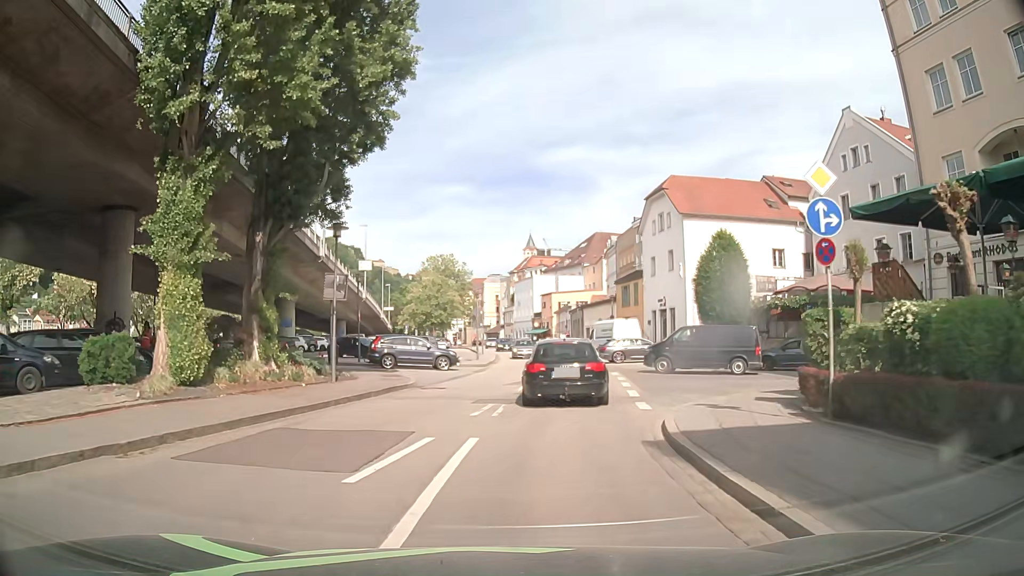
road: residential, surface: asphalt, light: Day
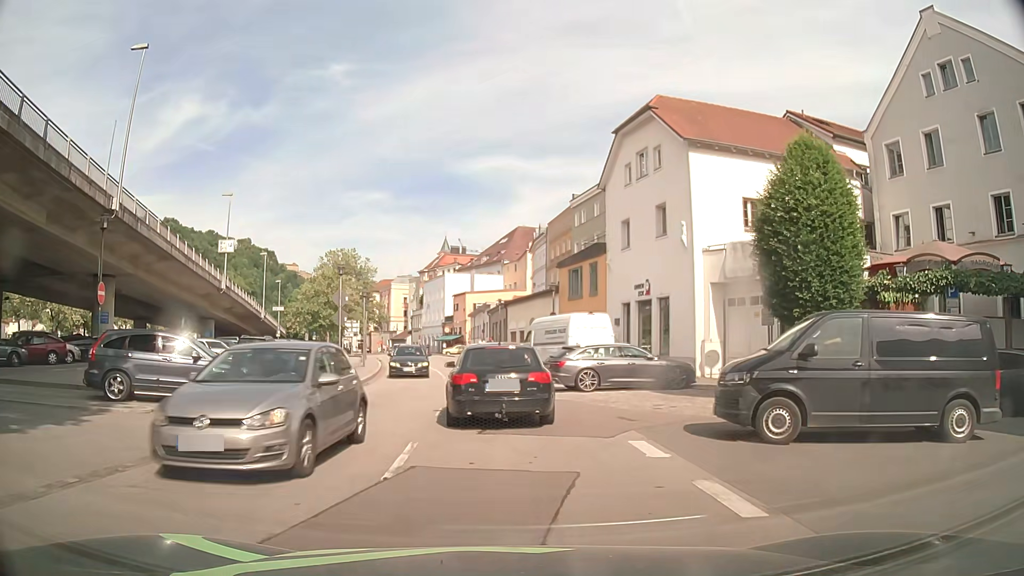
(+1.4, +17.8) m; +6°
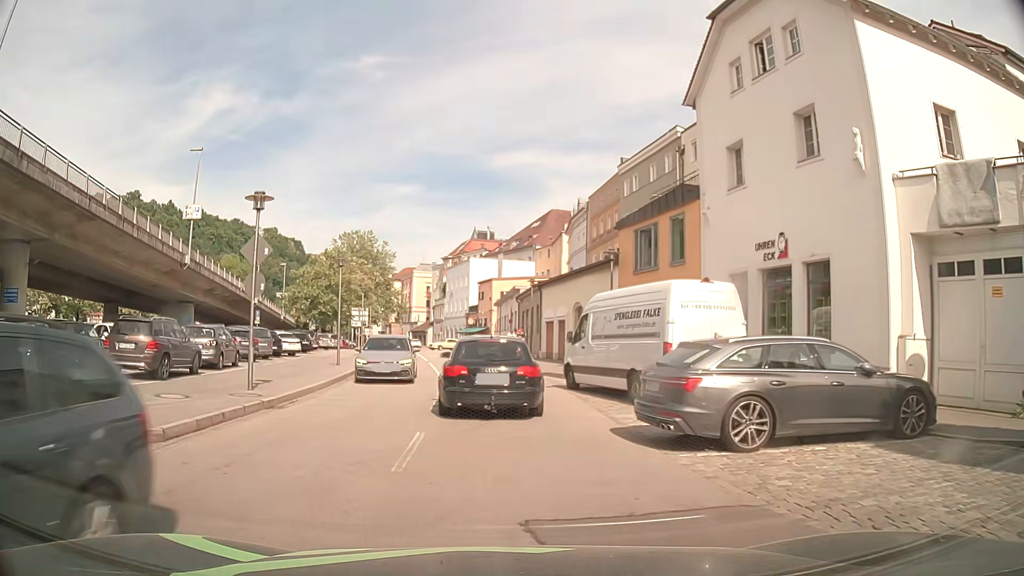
(+0.3, +12.0) m; 0°
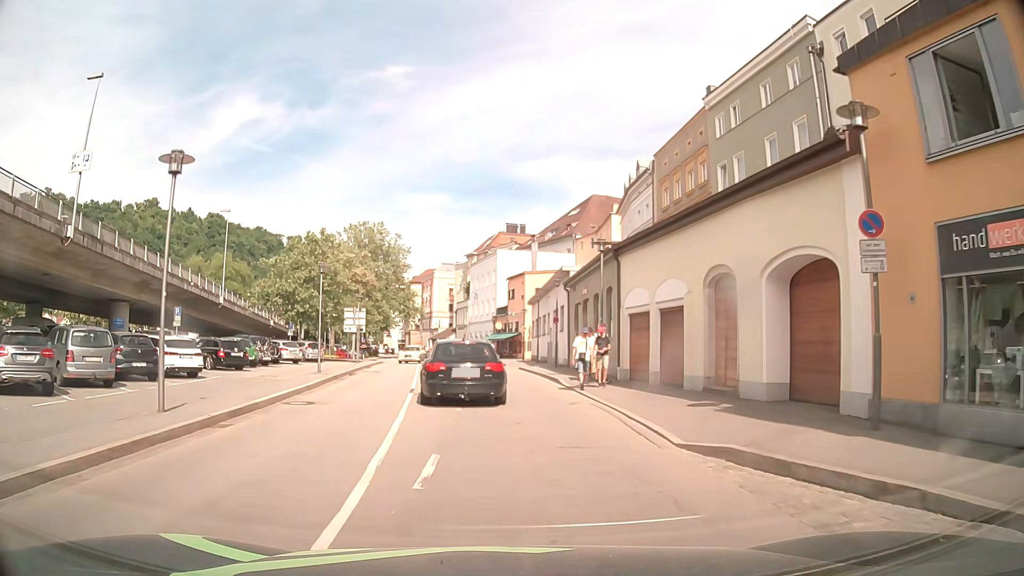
(-0.8, +17.6) m; -4°
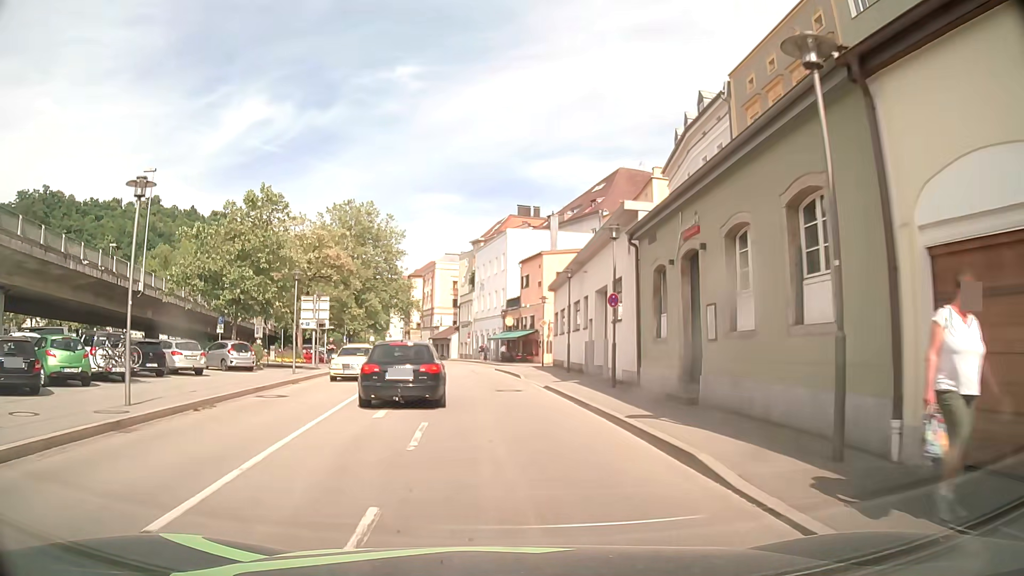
(+0.2, +15.9) m; -1°
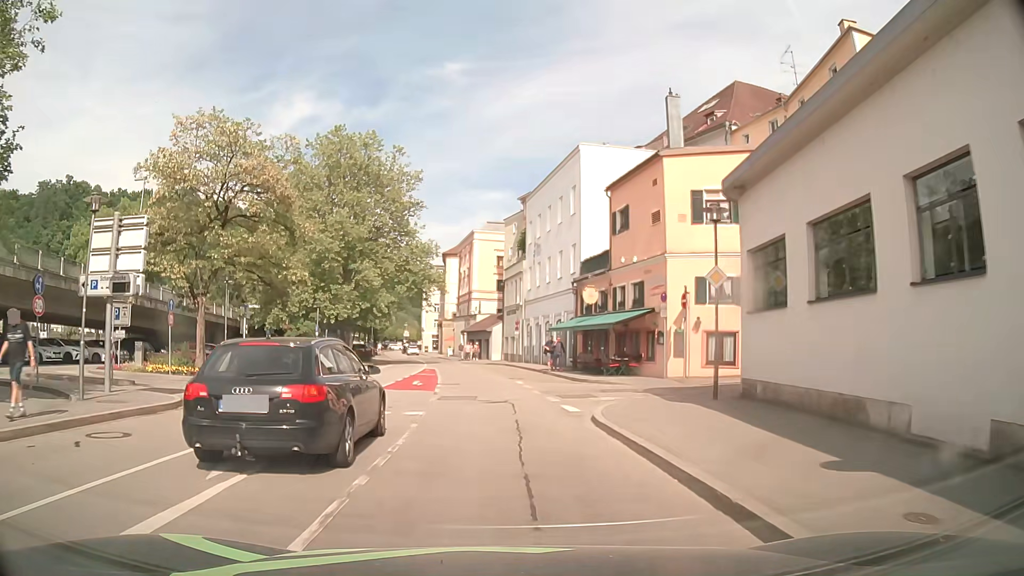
(-0.7, +28.7) m; -3°
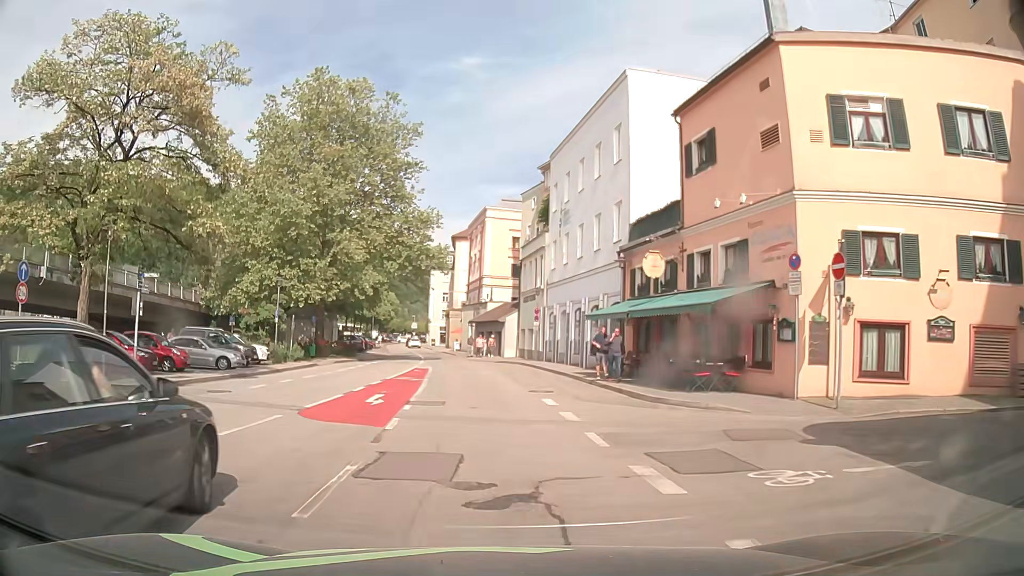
(-0.2, +11.3) m; -3°
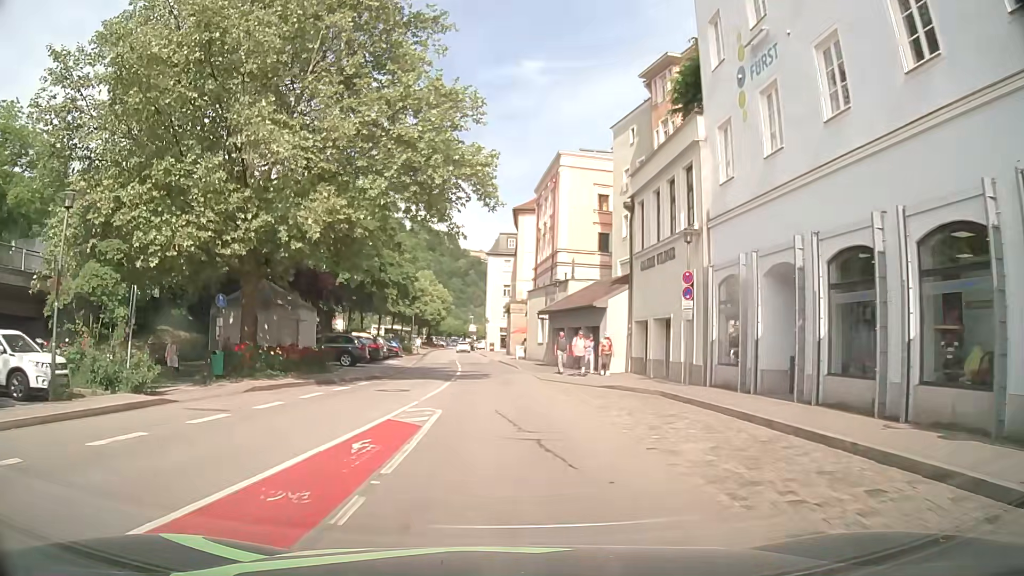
(-0.8, +23.7) m; -5°
(0, +10) (0, +20) (-1, +30) (-1, +40) (-2, +50) (-3, +60) (-4, +70) (-5, +80) (-6, +90) (-6, +100) m
